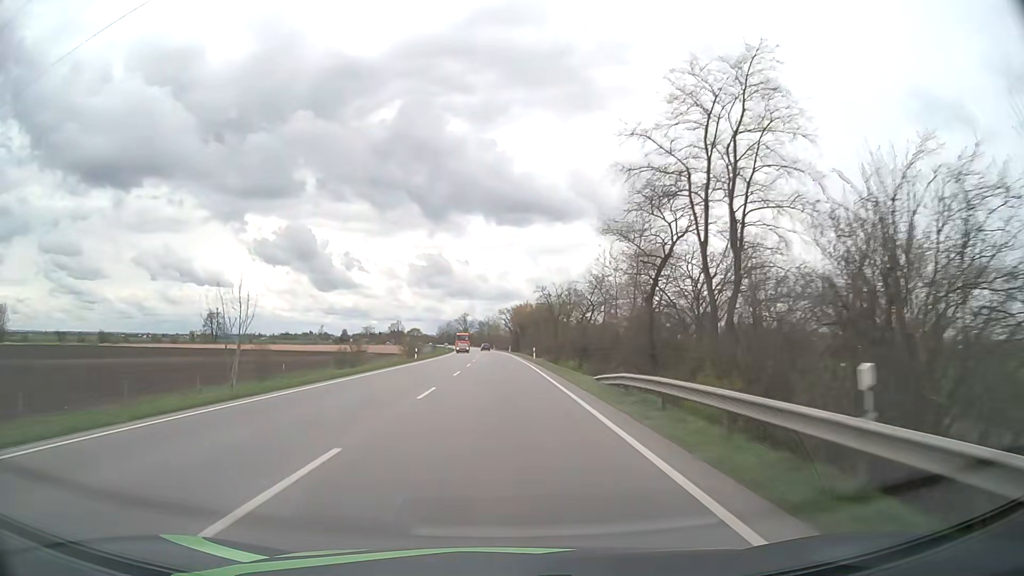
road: primary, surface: asphalt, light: Day
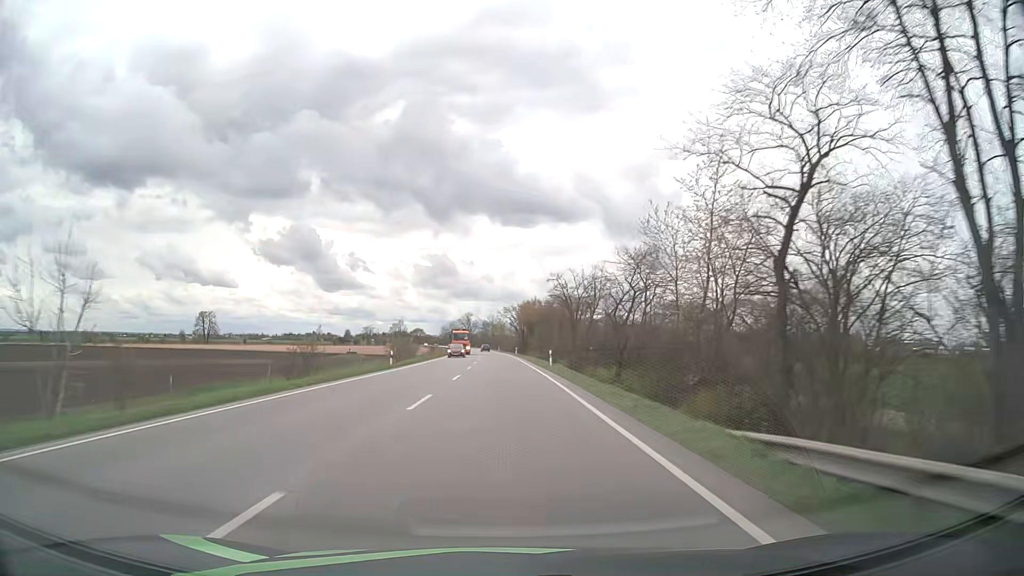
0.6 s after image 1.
(-0.1, +14.5) m; -1°
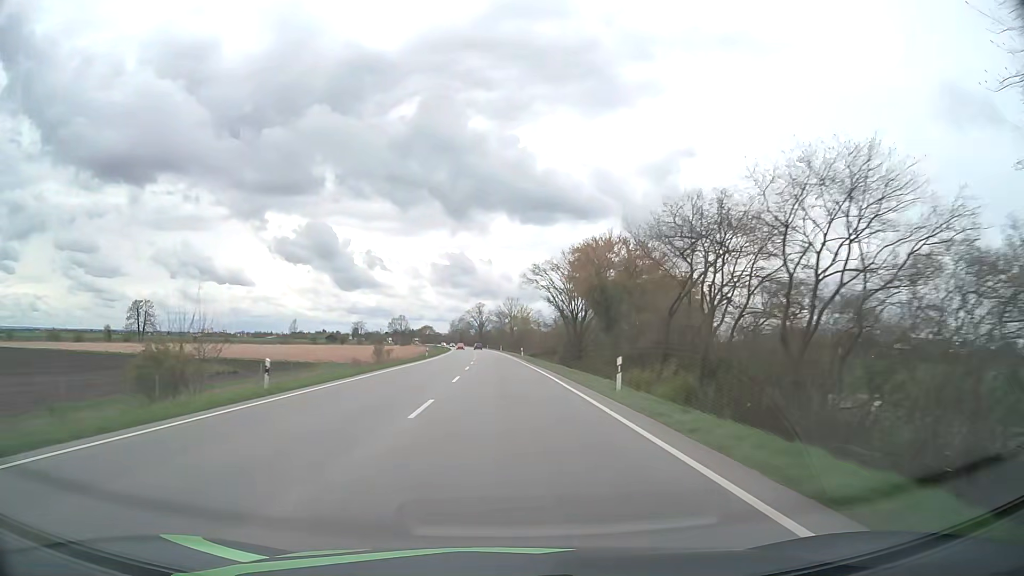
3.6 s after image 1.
(-1.1, +73.1) m; -2°
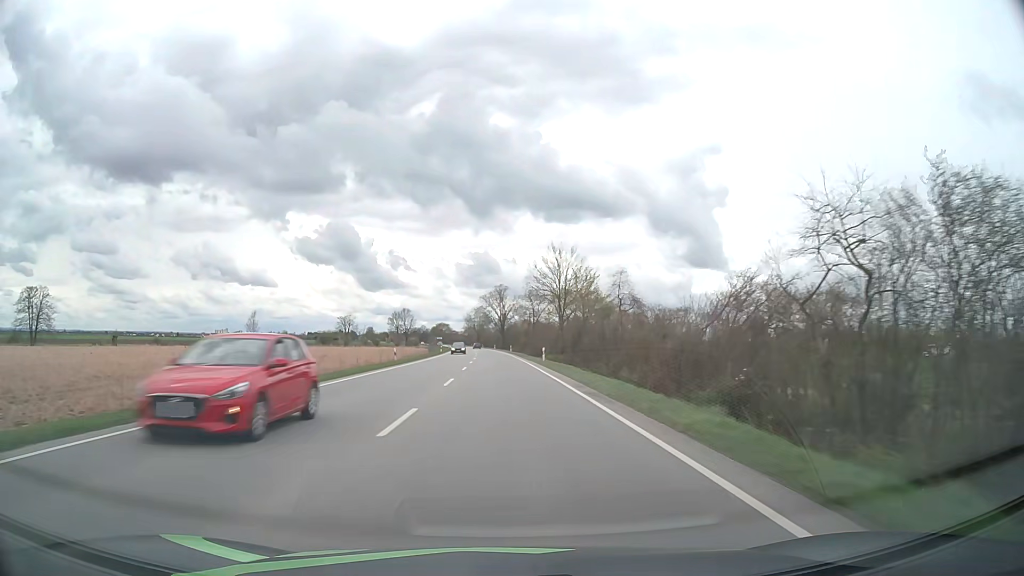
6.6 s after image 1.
(-1.5, +74.1) m; -2°
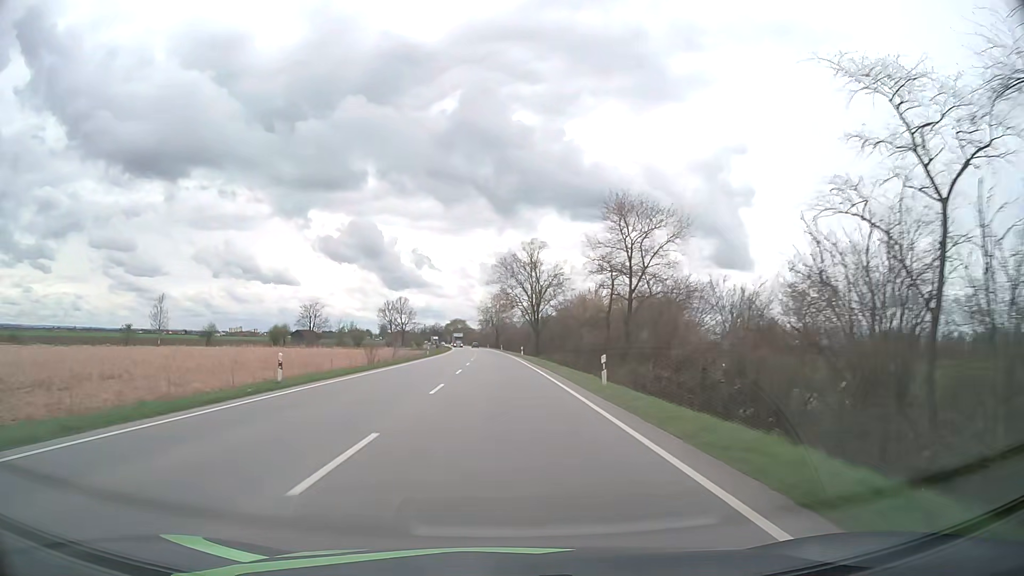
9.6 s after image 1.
(-1.4, +74.9) m; -2°
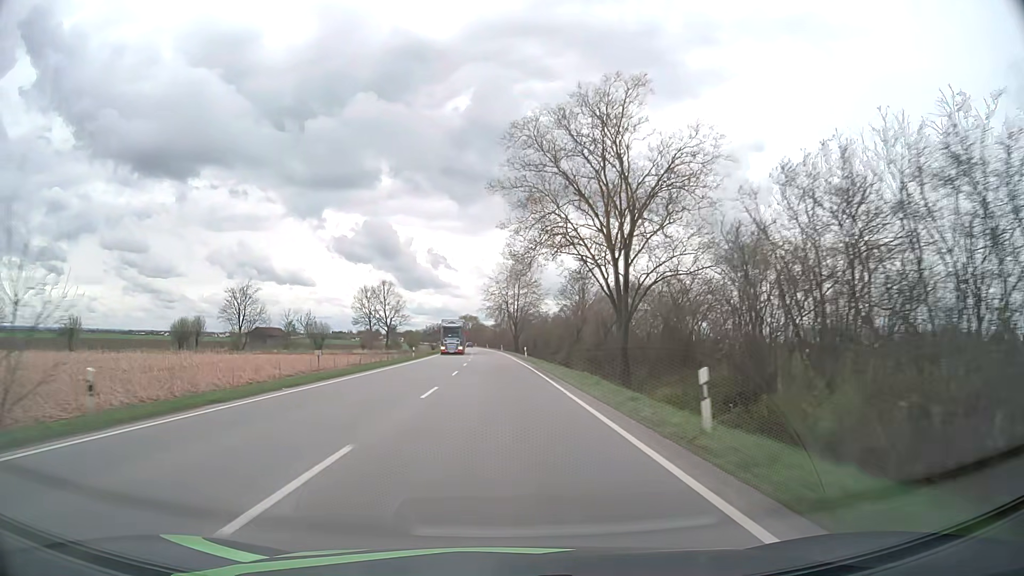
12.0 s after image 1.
(-0.7, +60.5) m; -1°
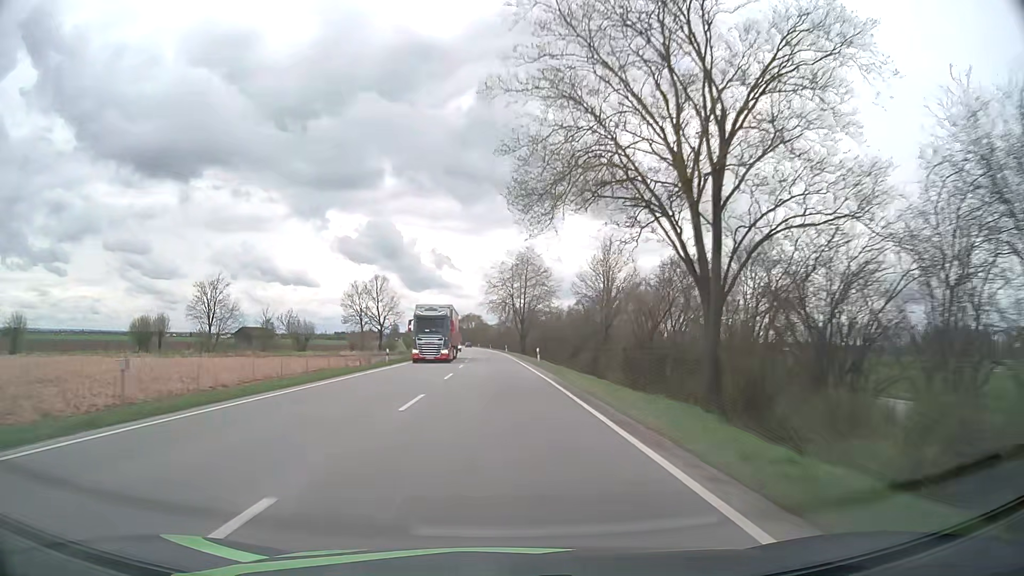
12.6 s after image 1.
(0.0, +15.2) m; 0°
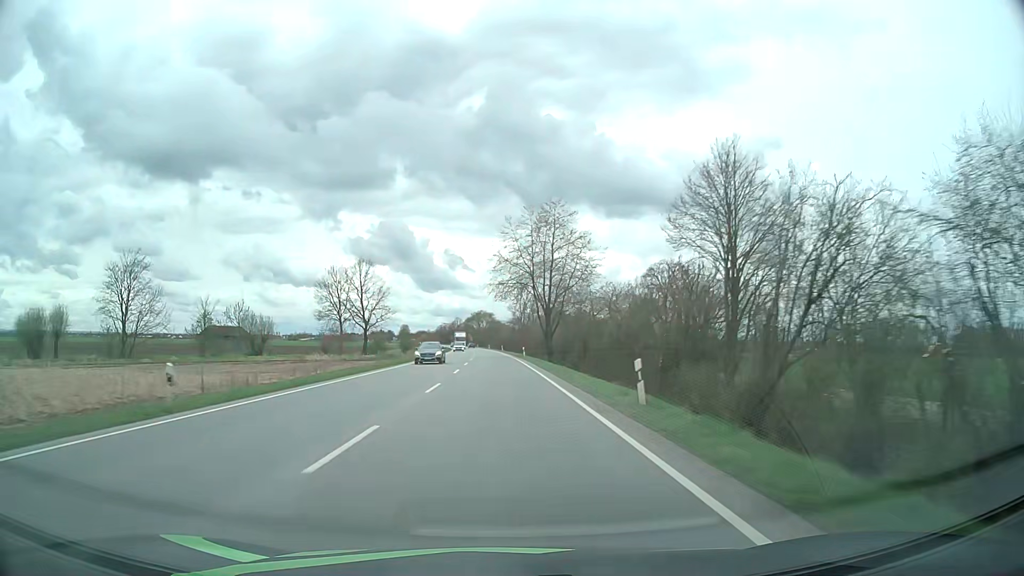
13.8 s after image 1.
(-0.3, +30.5) m; -1°
(0, +10) (0, +20) (0, +30) (0, +40) (-1, +50) (-1, +60) (-1, +70) (-2, +80) (-2, +90) (-3, +100) m
